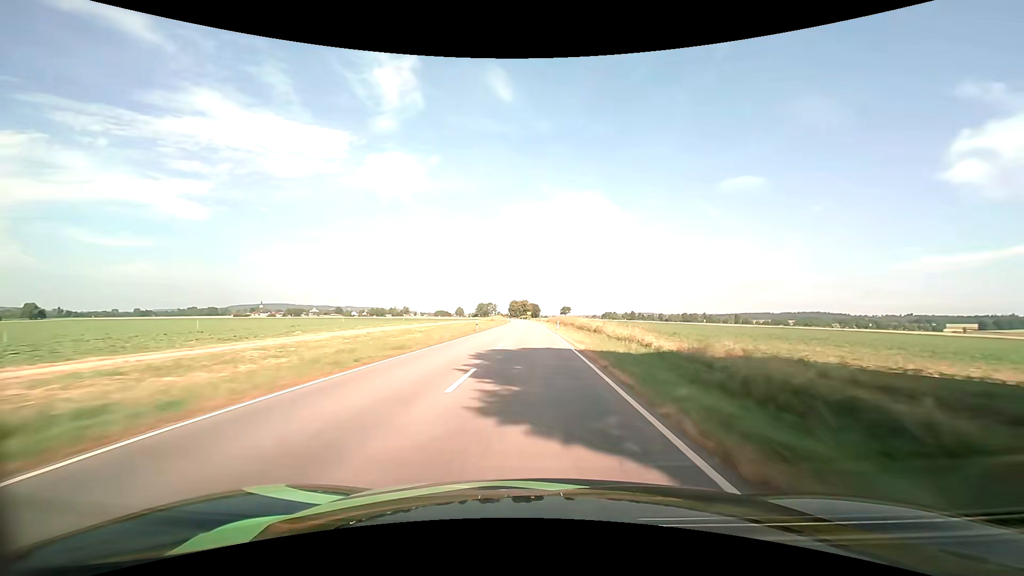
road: tertiary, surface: asphalt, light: Day
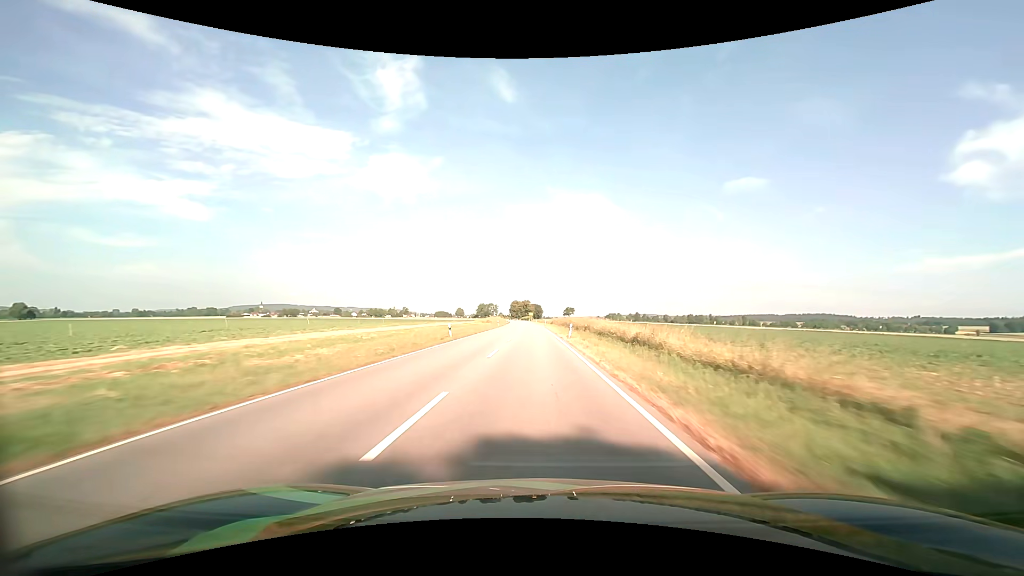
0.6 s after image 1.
(+0.1, +16.1) m; 0°
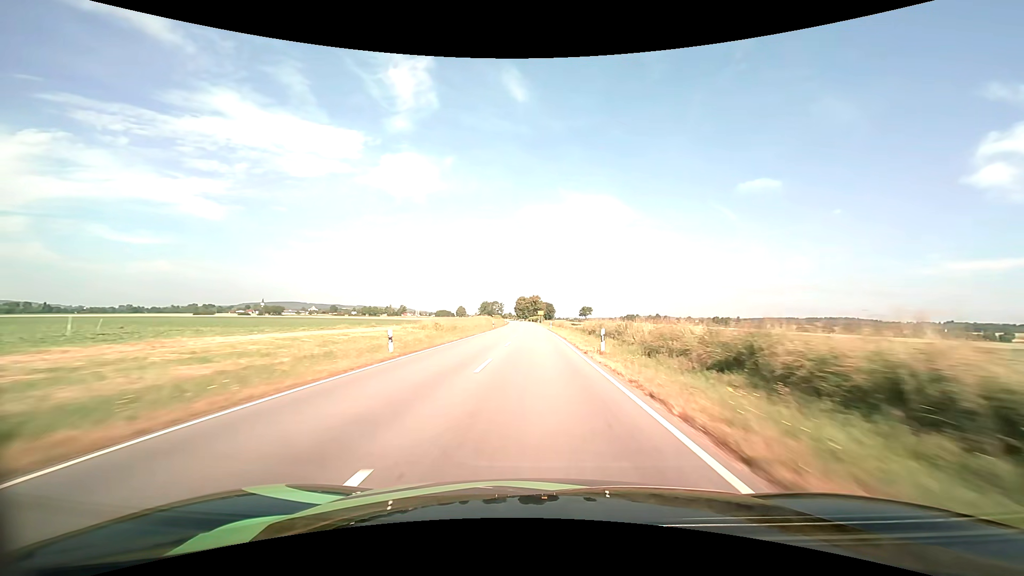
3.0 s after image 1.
(-0.7, +64.6) m; -1°
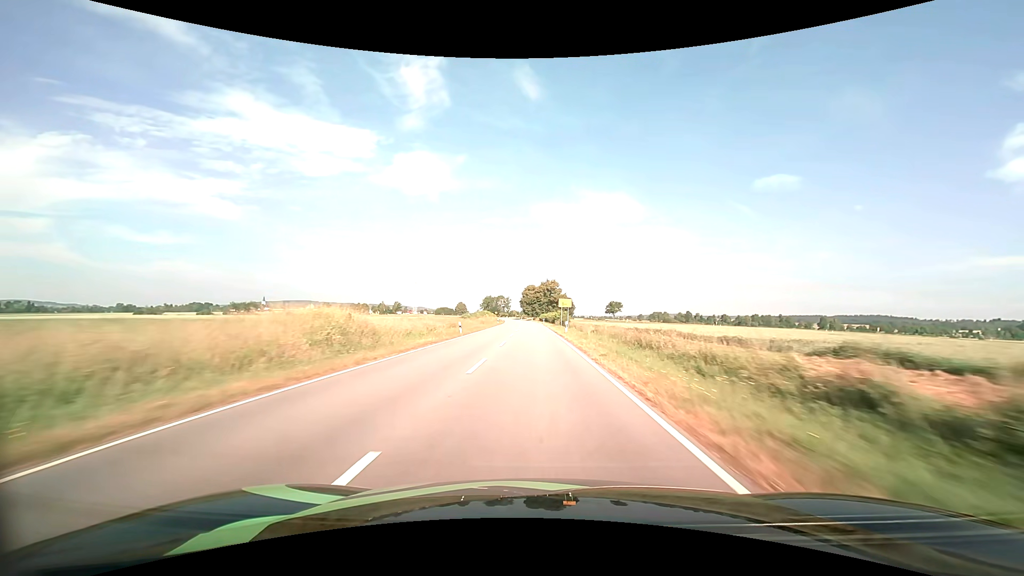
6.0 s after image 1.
(-0.8, +81.2) m; -2°
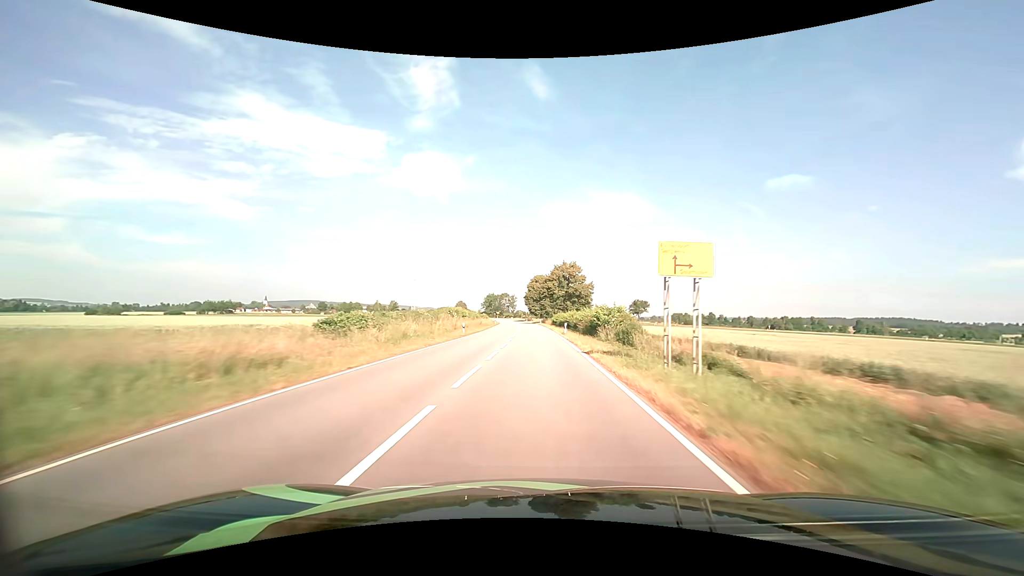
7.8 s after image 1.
(-0.4, +48.2) m; -1°
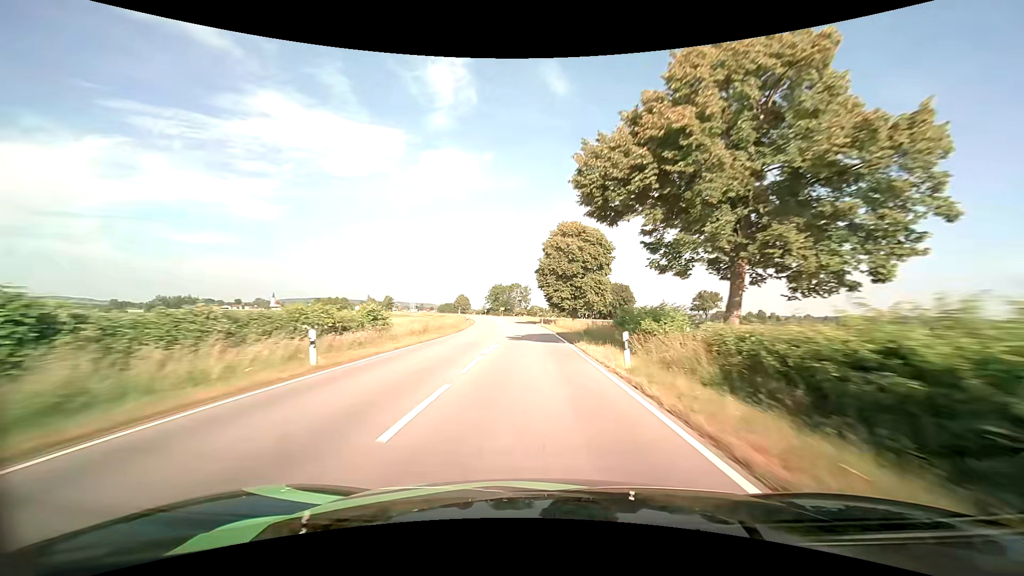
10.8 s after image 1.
(-1.2, +75.9) m; -2°
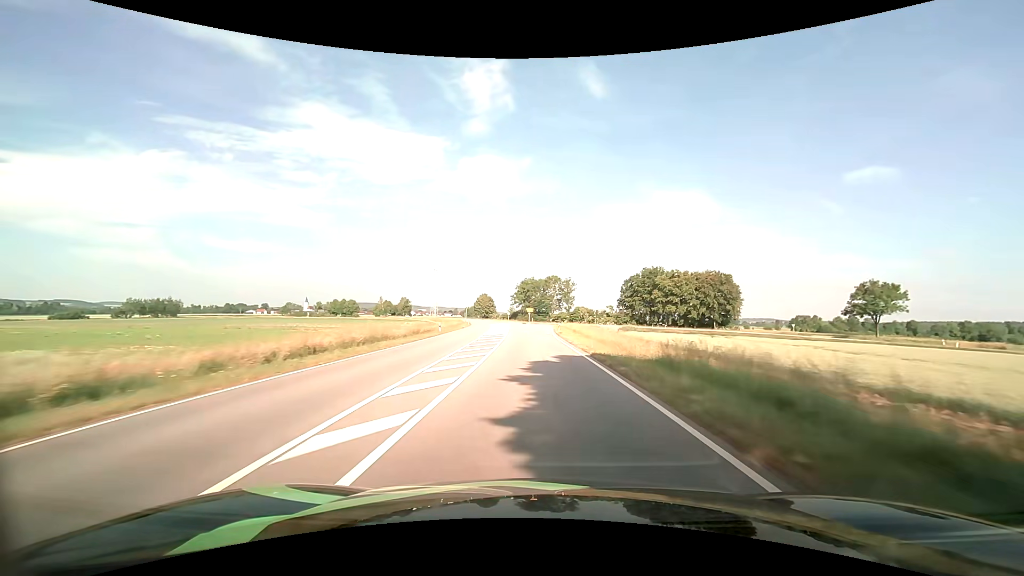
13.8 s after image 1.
(-2.3, +66.5) m; -5°
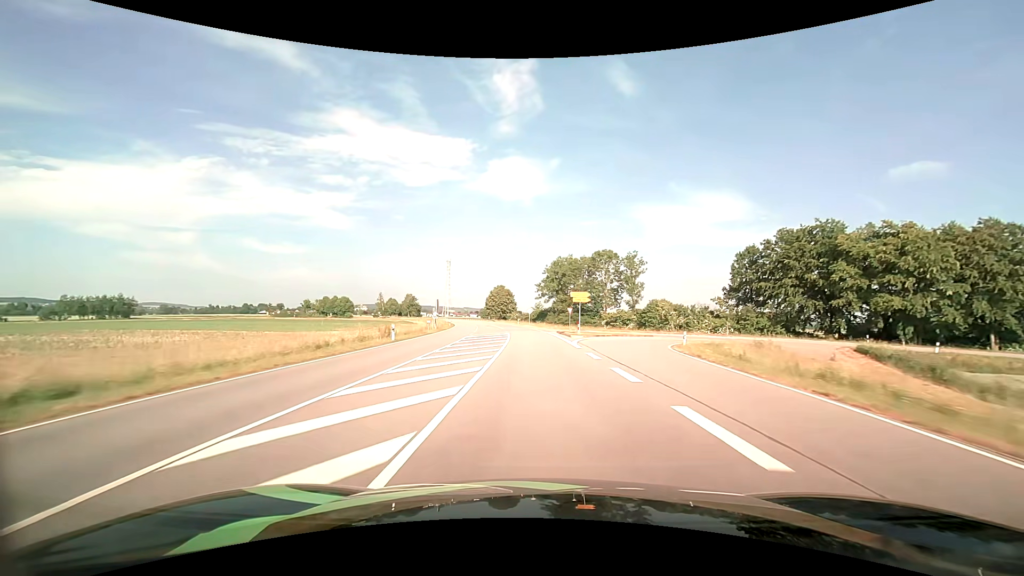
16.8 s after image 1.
(-2.4, +65.8) m; -3°
(0, +10) (0, +20) (0, +30) (-1, +40) (-2, +50) (-3, +60) (-4, +70) (-5, +80) (-7, +90) (-9, +99) m
